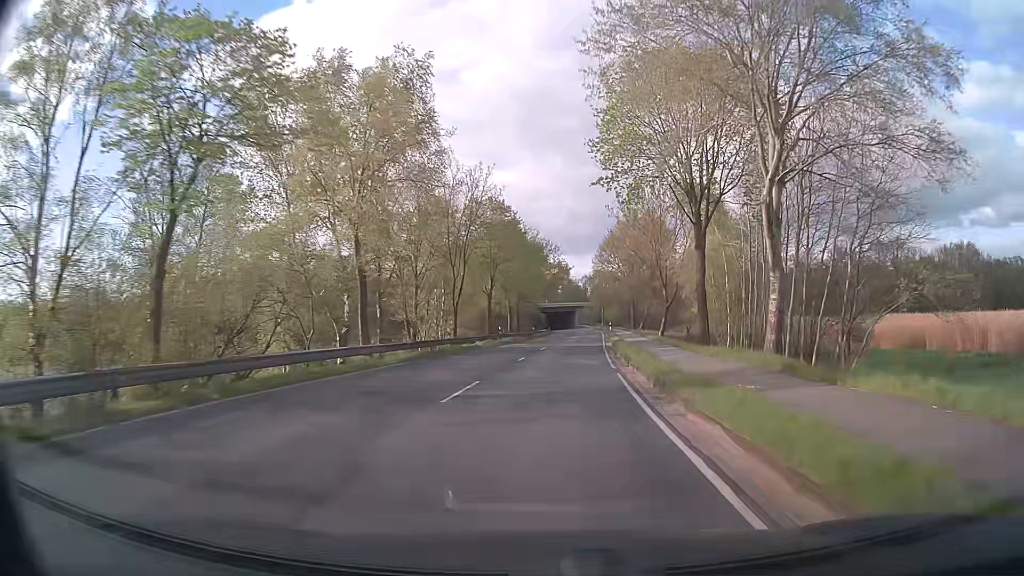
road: tertiary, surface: asphalt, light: Day
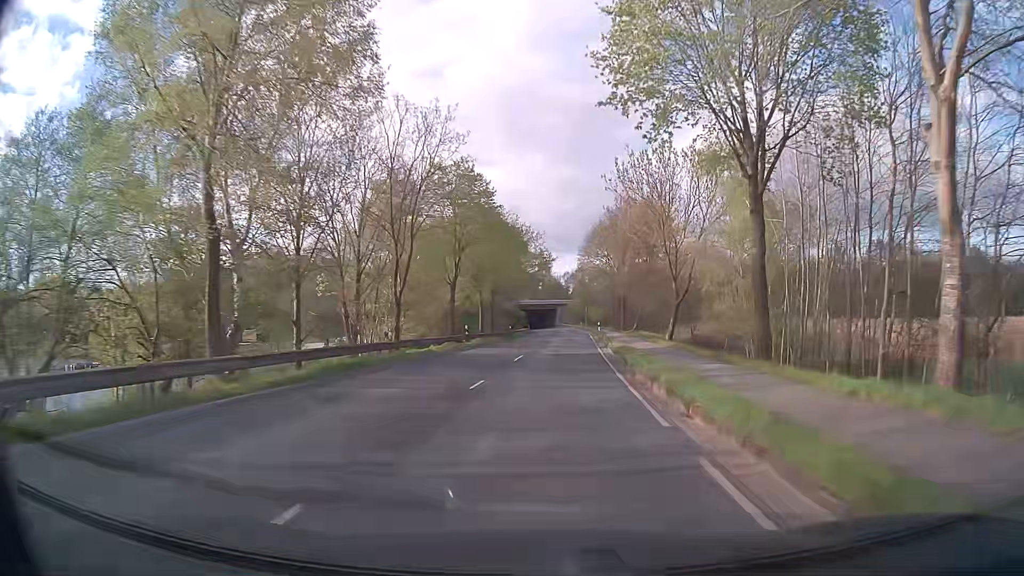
(+0.1, +10.7) m; +1°
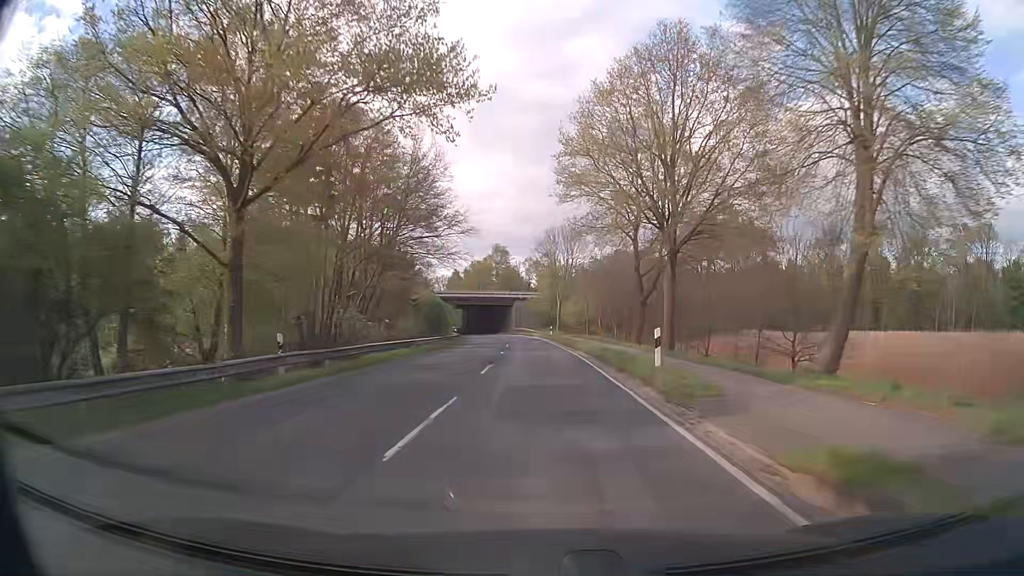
(+2.5, +53.6) m; +4°
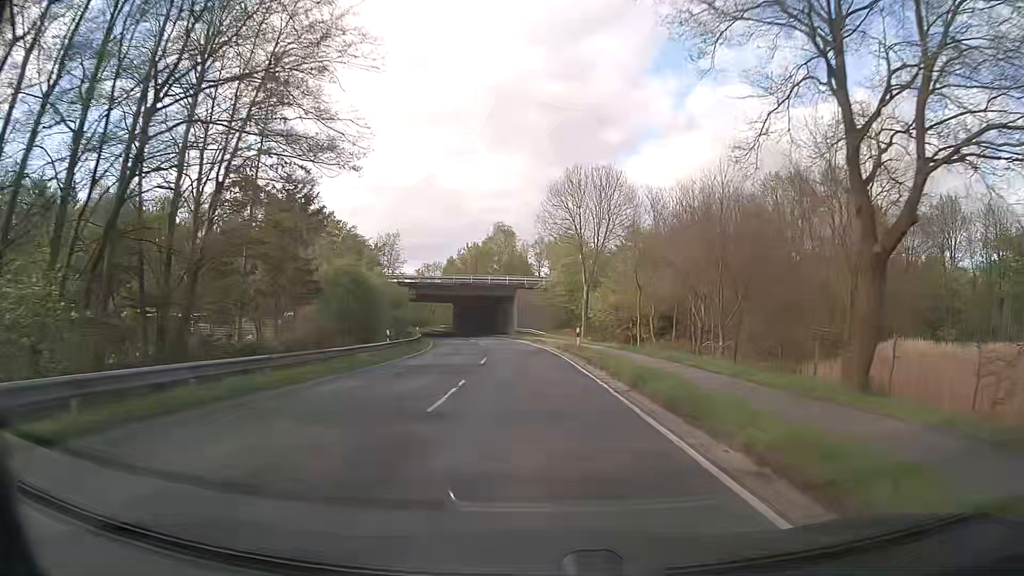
(-0.2, +32.2) m; -1°
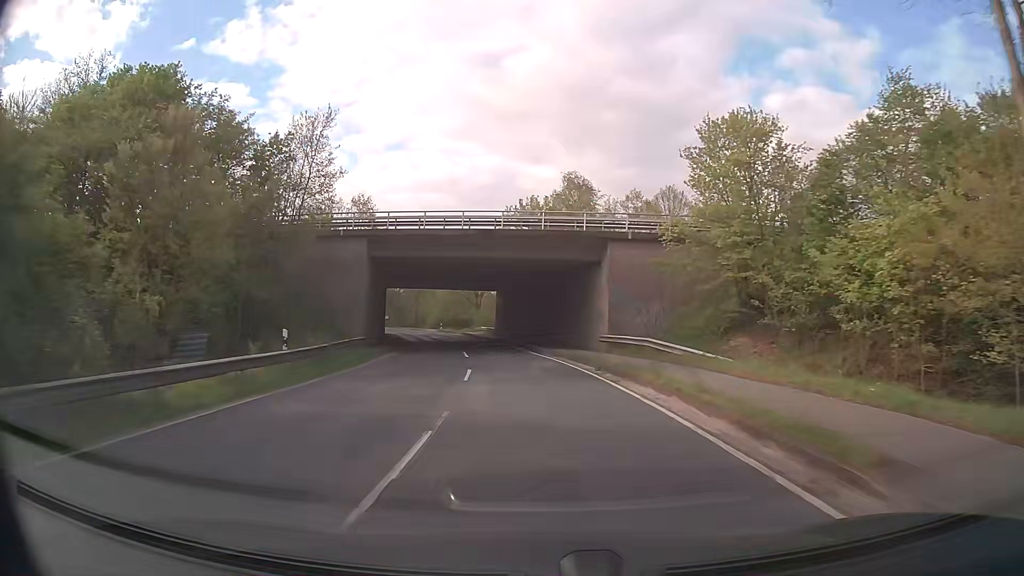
(-1.9, +43.0) m; -6°
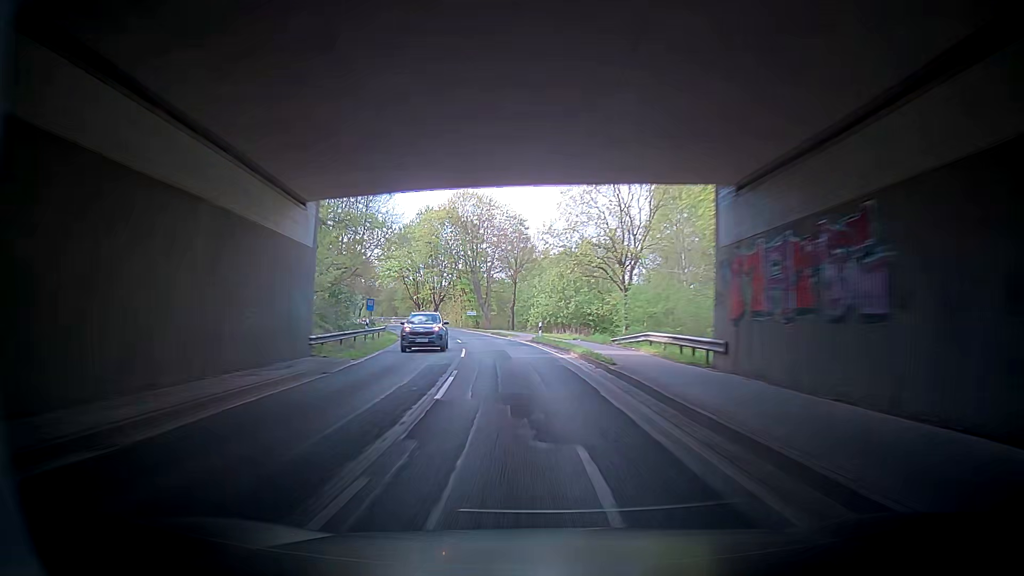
(-5.2, +53.4) m; -9°
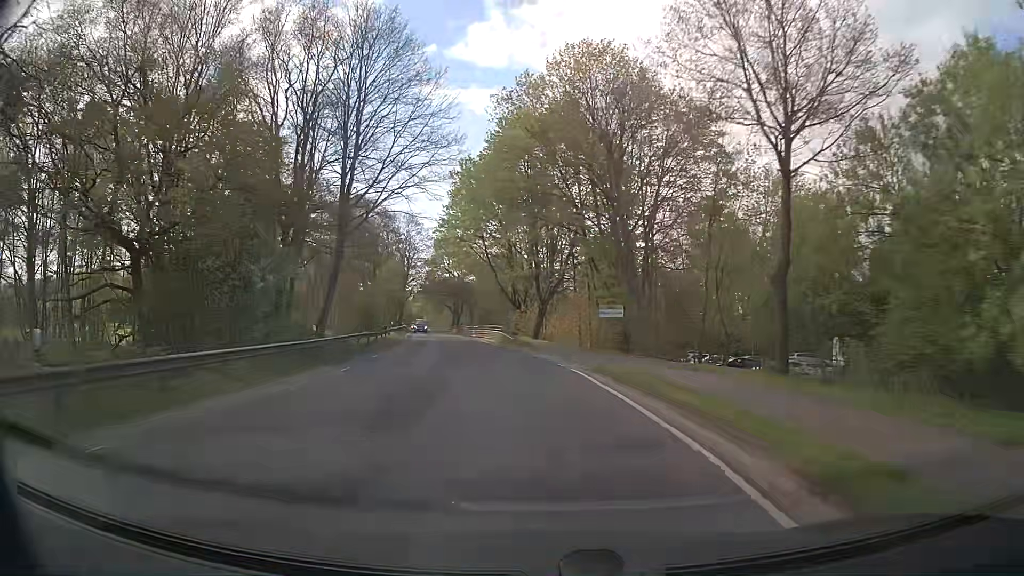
(-5.8, +53.2) m; -14°
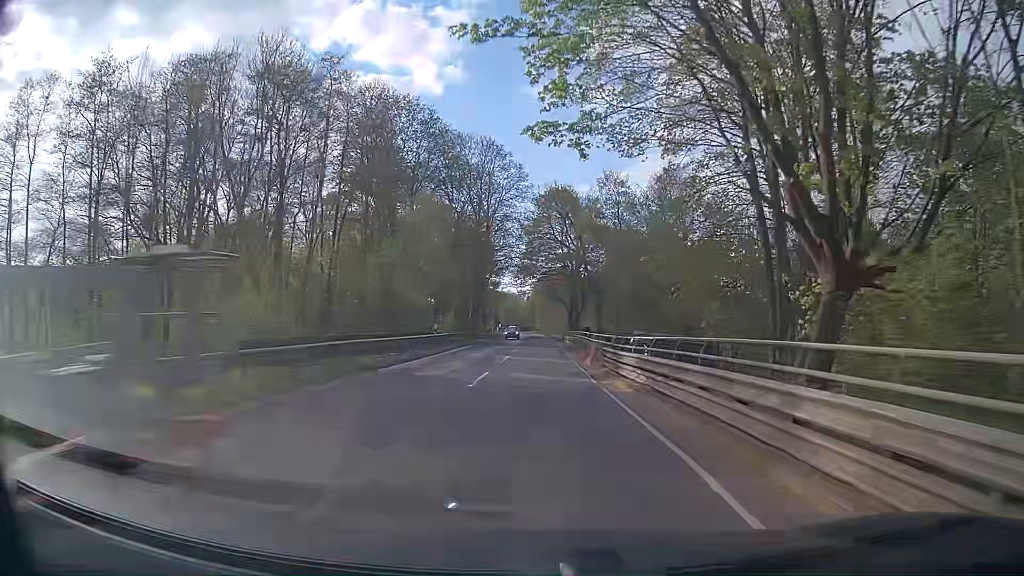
(-6.1, +53.3) m; -11°
(0, +10) (0, +20) (0, +30) (0, +40) (0, +50) (0, +60) (0, +70) (0, +80) (0, +90) (0, +100) m
